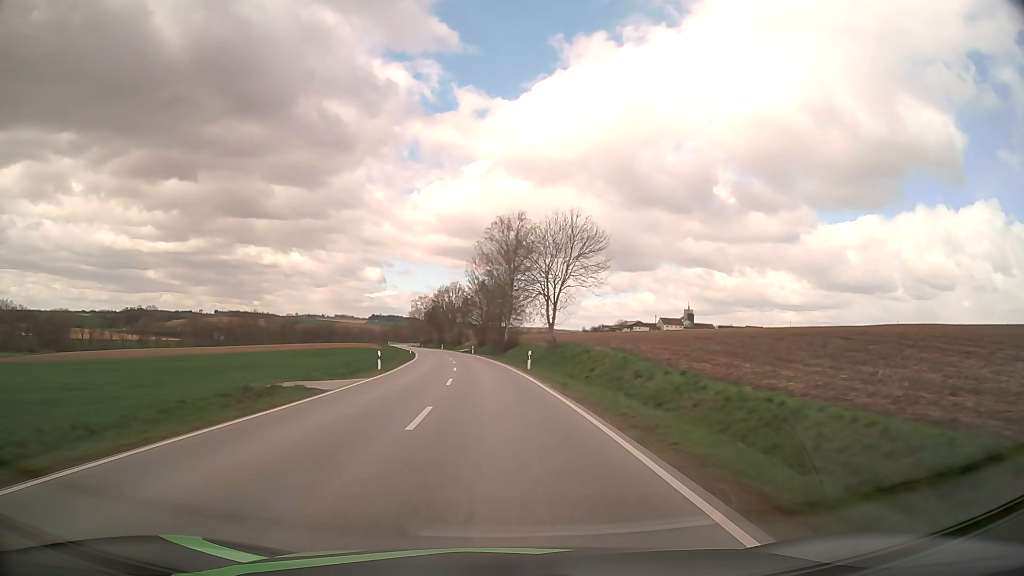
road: secondary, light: Day
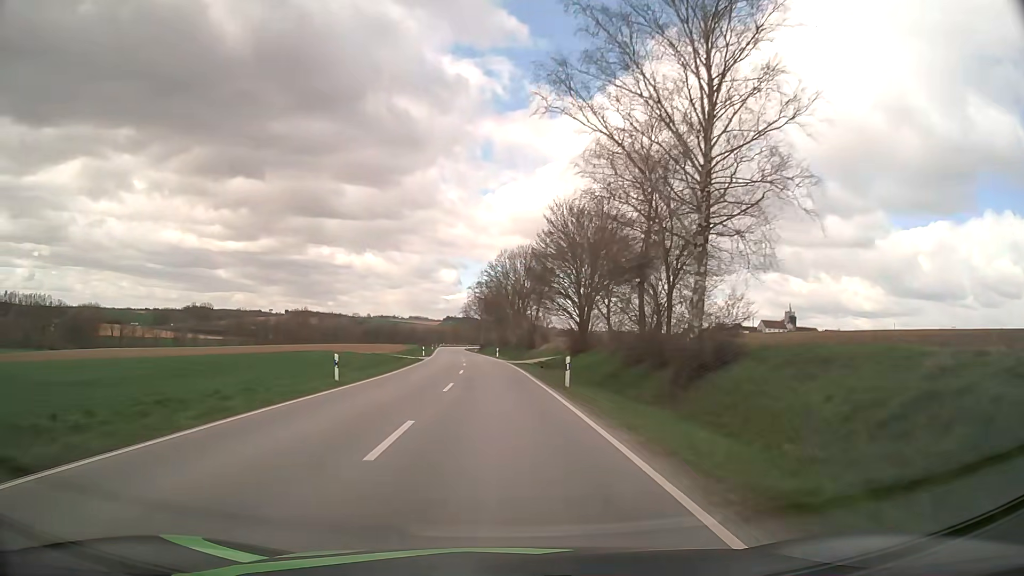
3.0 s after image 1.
(-3.5, +63.2) m; -6°
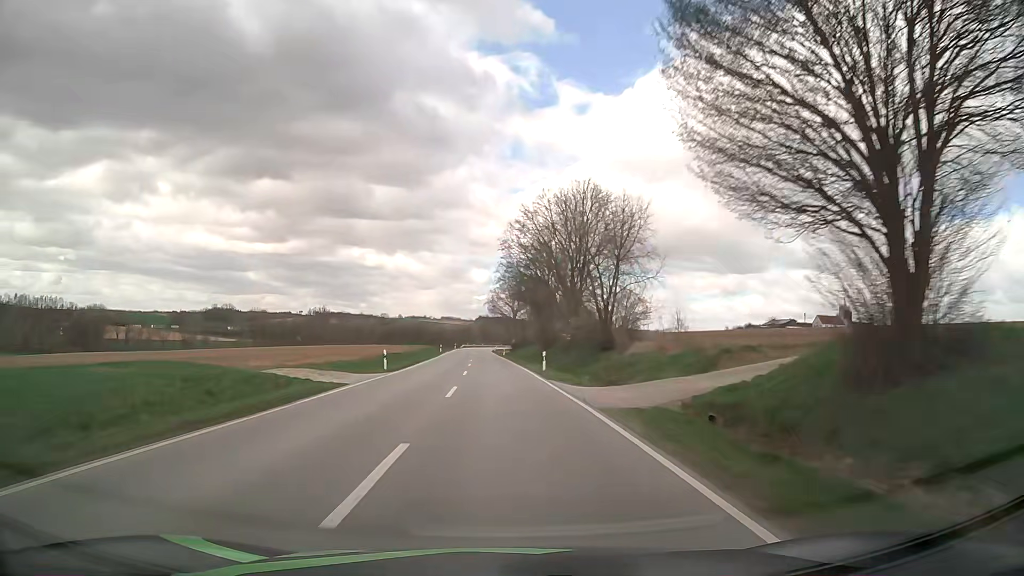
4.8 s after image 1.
(-1.0, +39.0) m; -3°
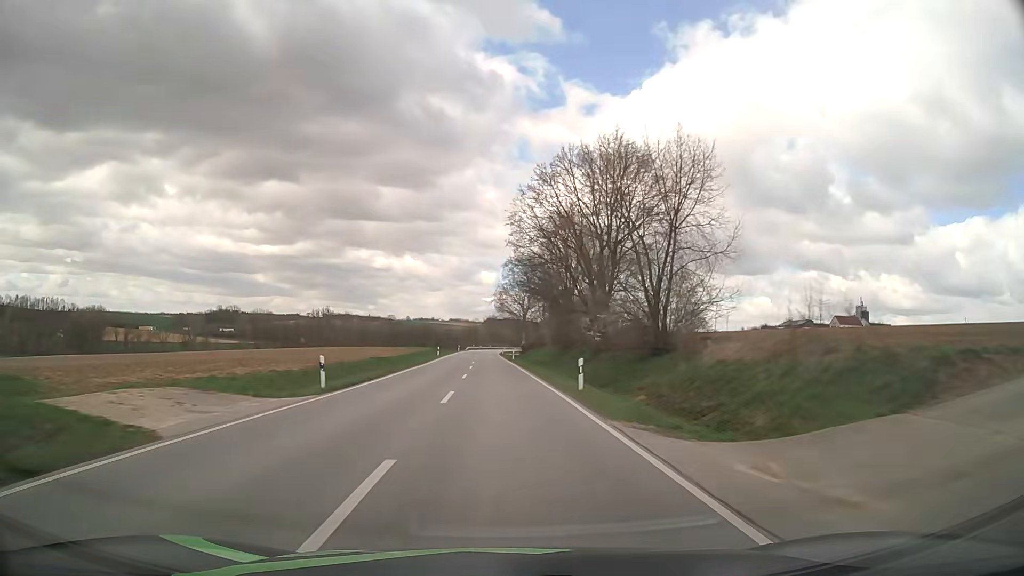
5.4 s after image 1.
(-0.1, +13.2) m; -1°
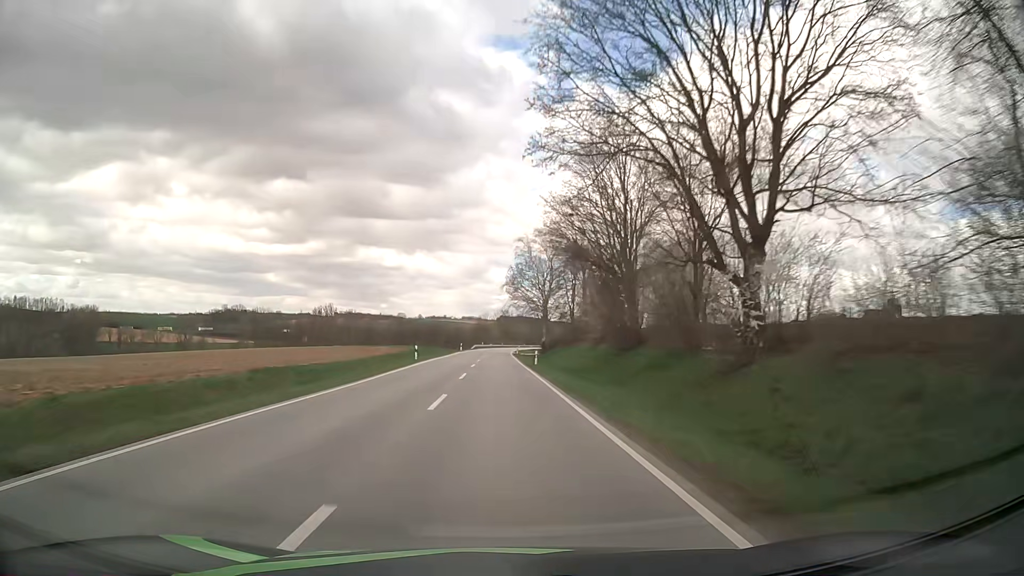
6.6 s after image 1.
(-0.3, +26.6) m; -1°
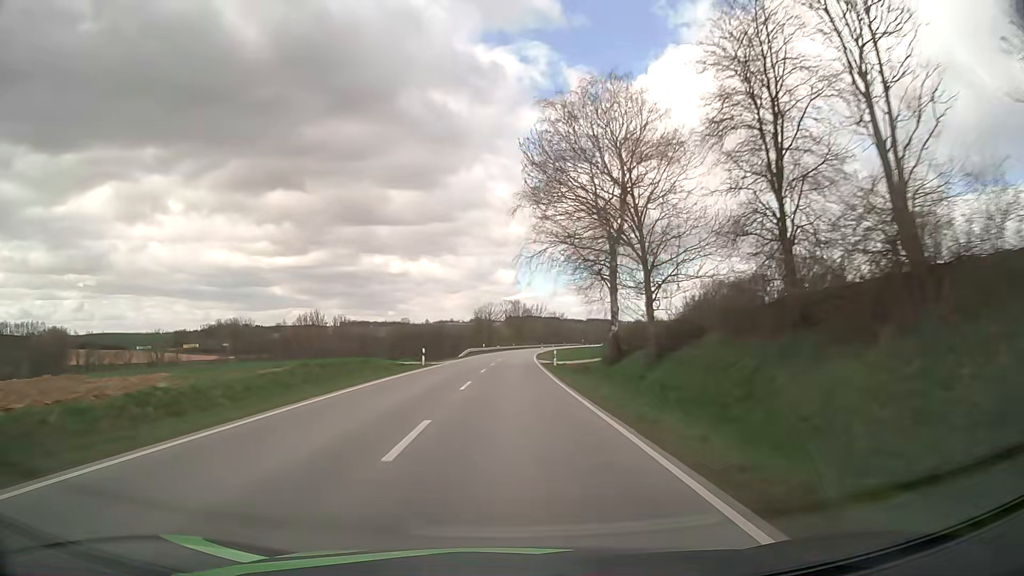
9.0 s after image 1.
(-0.7, +54.1) m; -1°
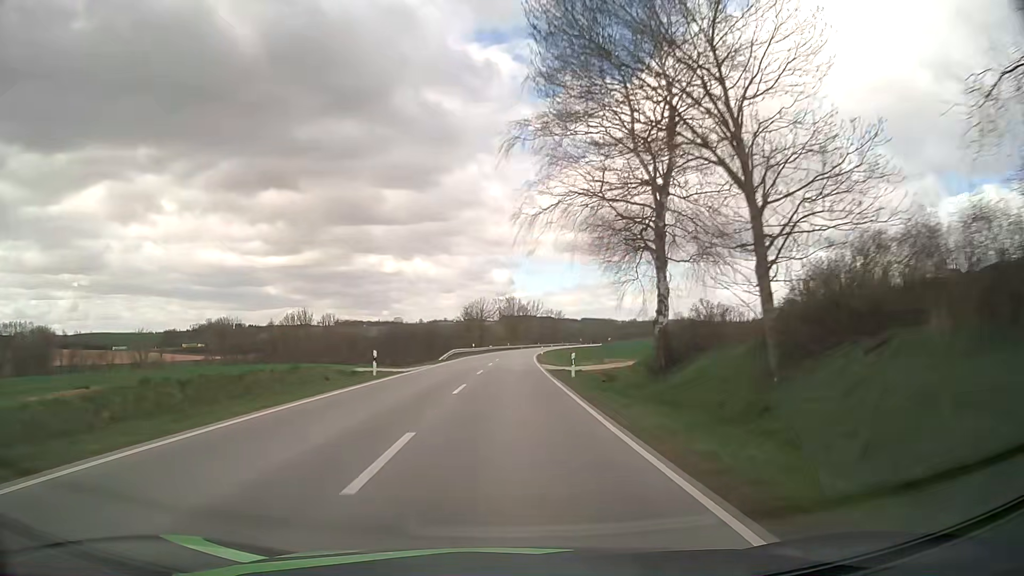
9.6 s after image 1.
(+0.1, +13.7) m; +1°
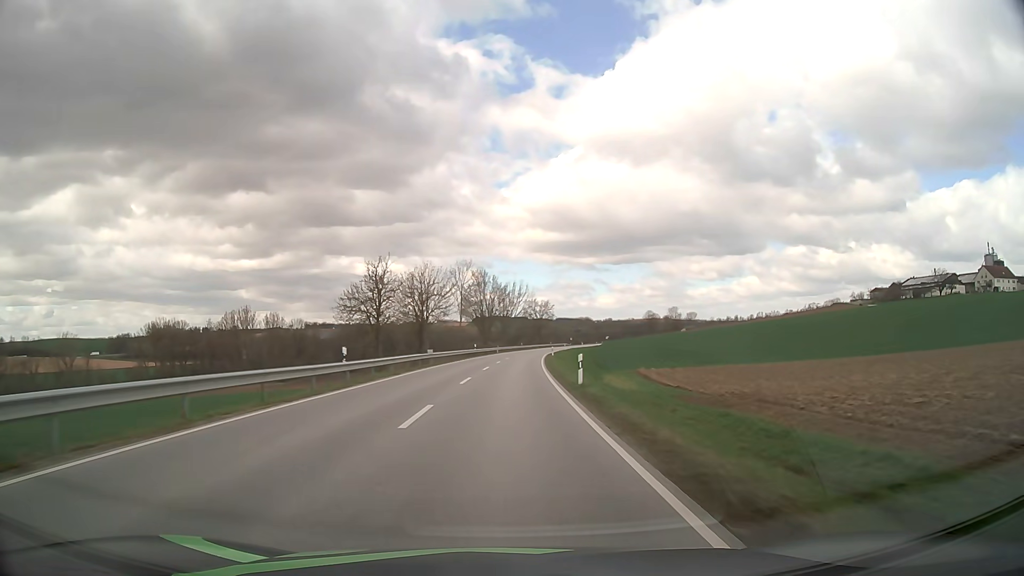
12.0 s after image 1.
(+0.7, +55.4) m; +2°
(0, +10) (0, +20) (0, +30) (+1, +40) (+1, +50) (+2, +60) (+2, +70) (+3, +80) (+4, +90) (+5, +100) m
